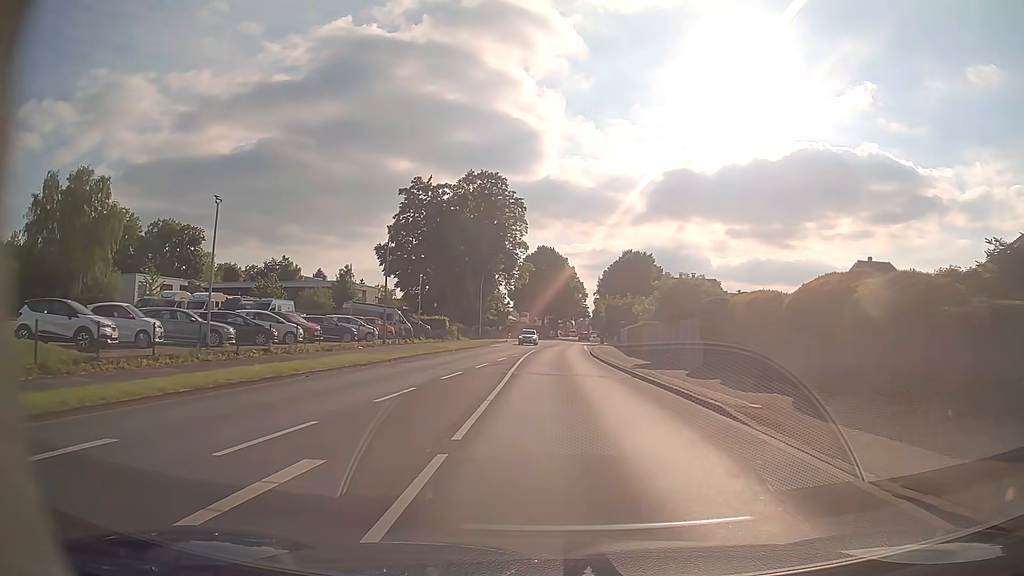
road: primary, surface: asphalt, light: Day
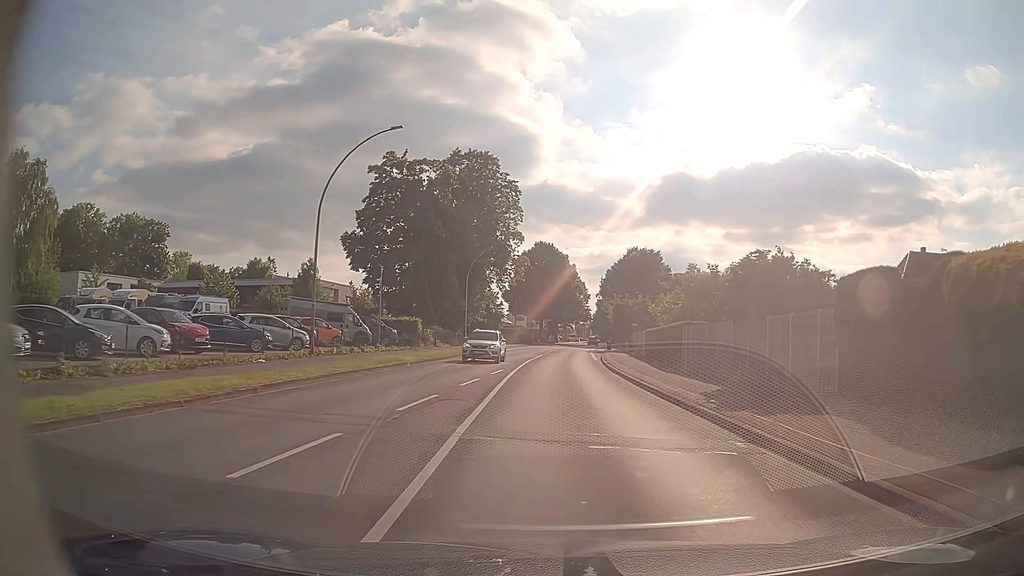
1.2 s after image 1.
(0.0, +13.0) m; 0°
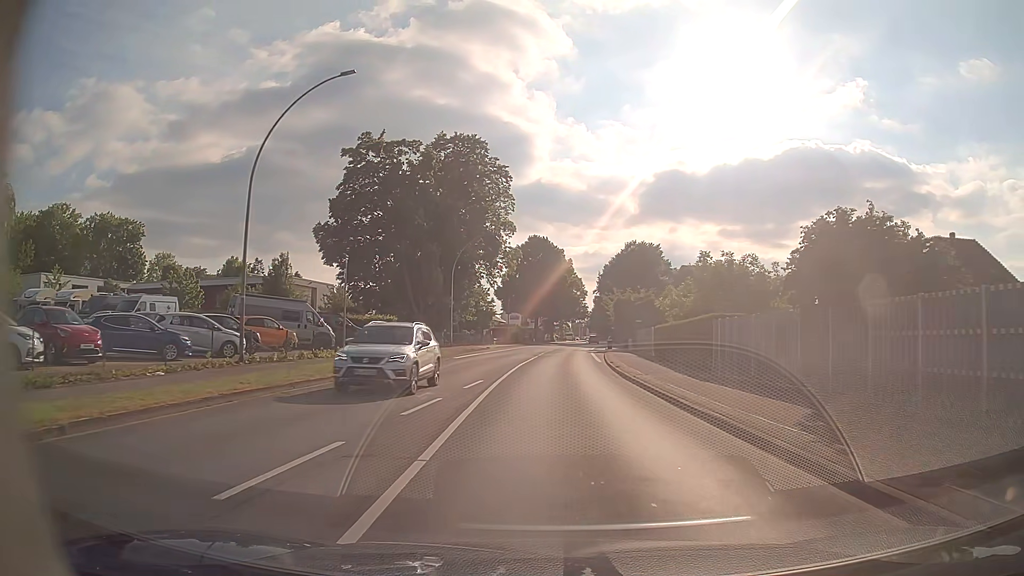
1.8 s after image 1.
(0.0, +6.8) m; +1°
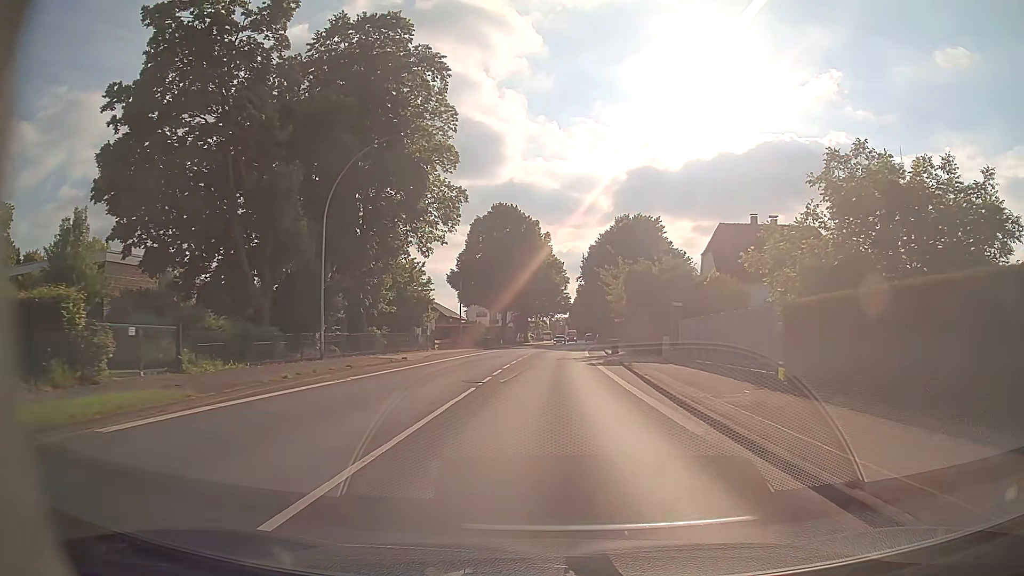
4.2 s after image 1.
(+0.5, +29.7) m; +2°
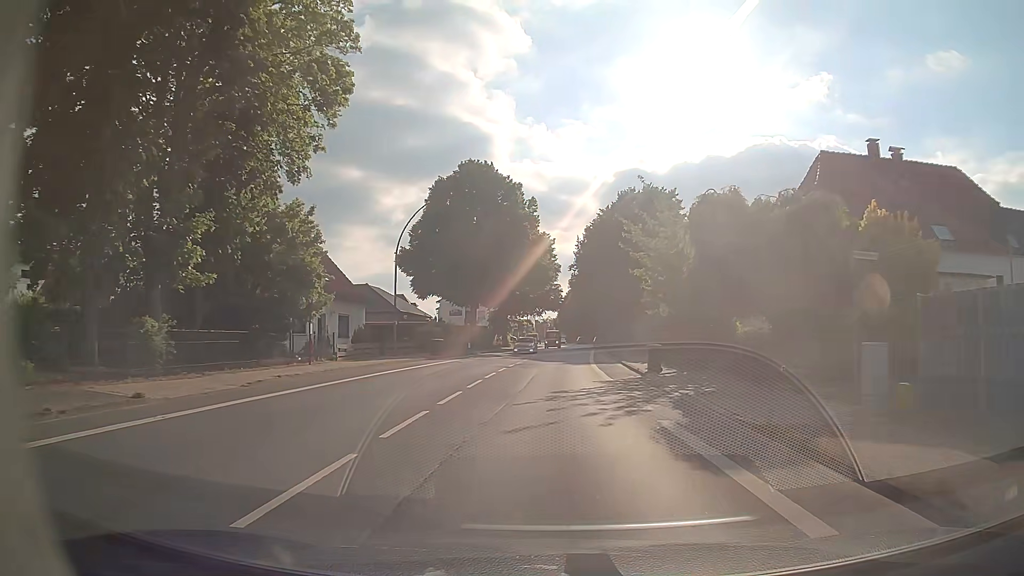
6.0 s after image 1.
(+0.2, +23.6) m; +1°
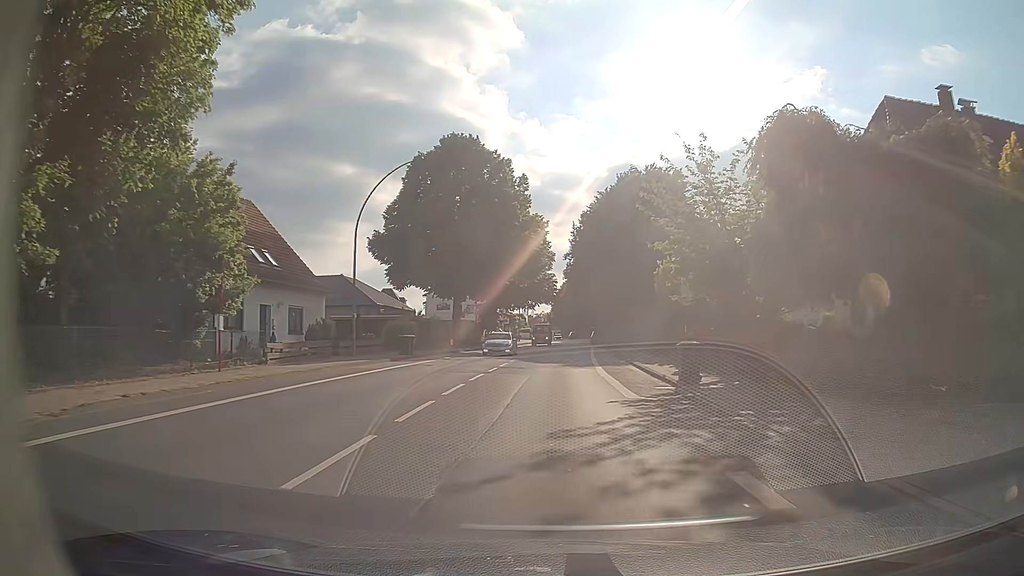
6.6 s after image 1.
(0.0, +7.8) m; 0°
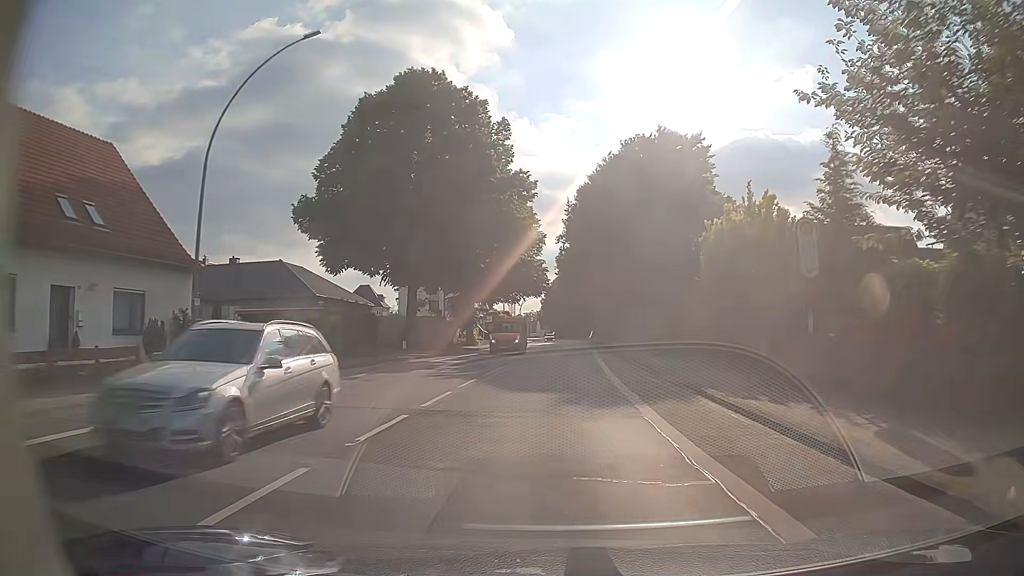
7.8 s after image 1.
(+0.1, +15.7) m; +1°
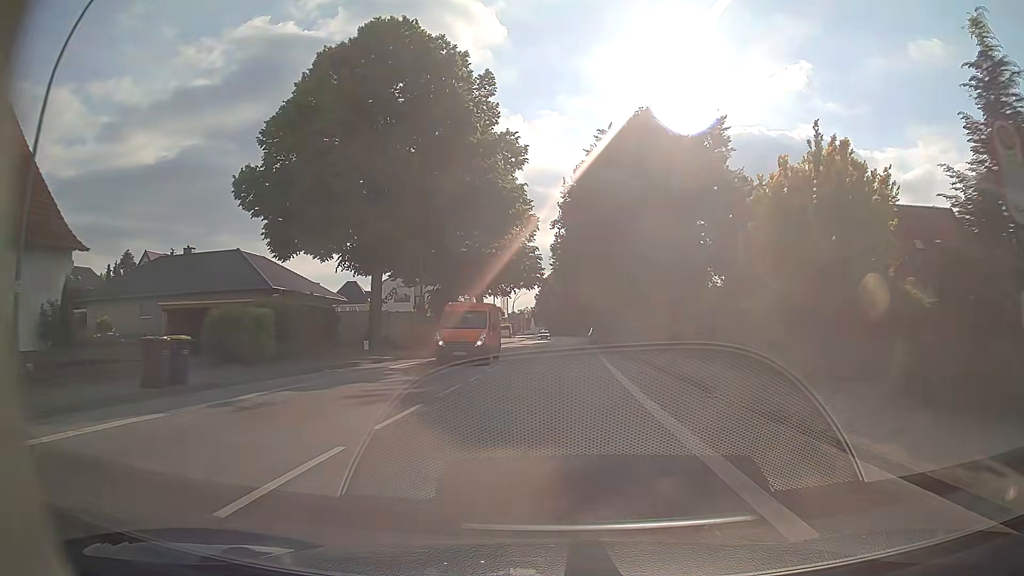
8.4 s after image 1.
(0.0, +7.9) m; 0°
(0, +10) (0, +20) (0, +30) (+1, +40) (+1, +50) (+2, +60) (+2, +70) (+2, +80) (+3, +90) (+3, +100) m
